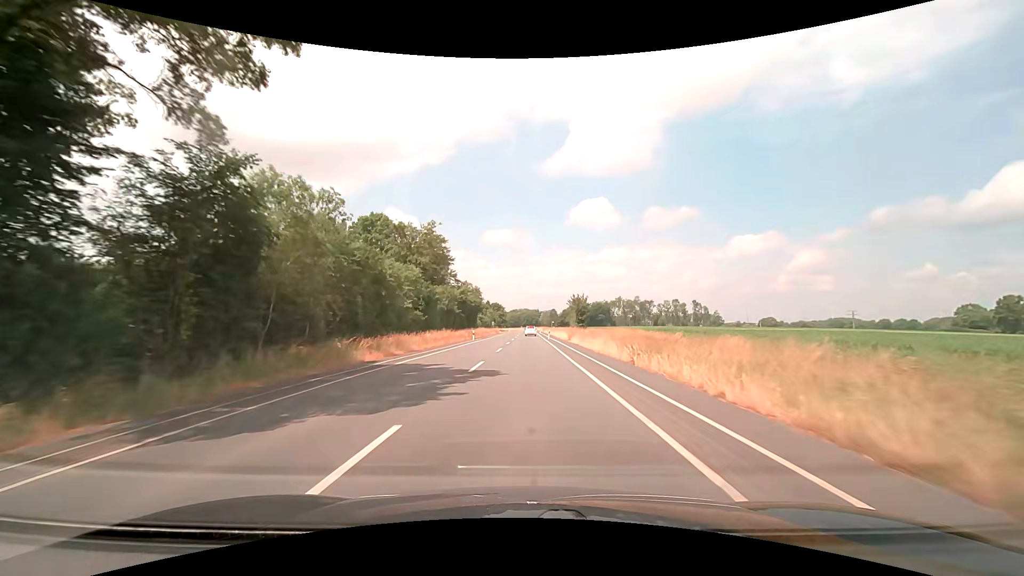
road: secondary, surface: asphalt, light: Day
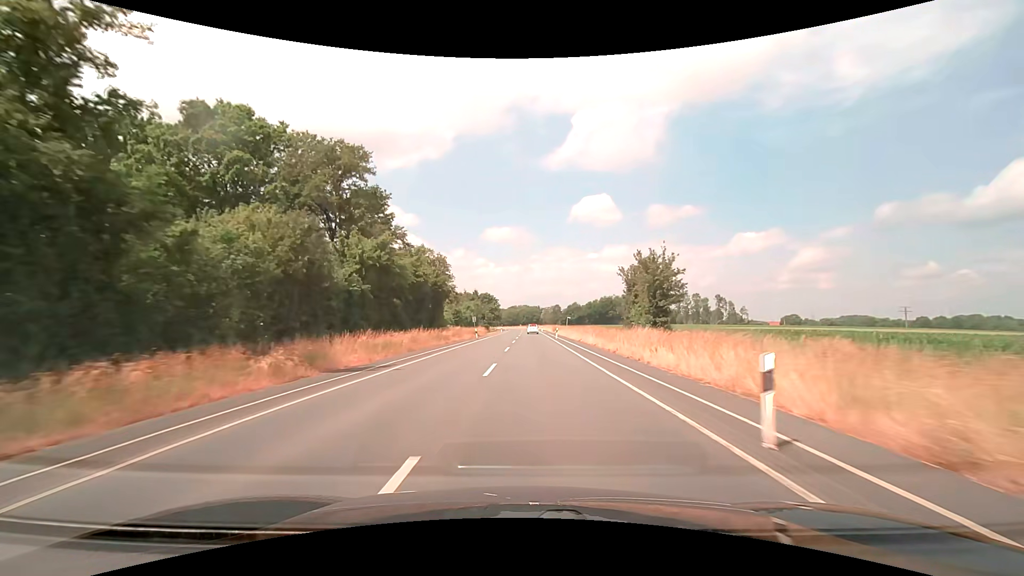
(0.0, +50.2) m; 0°
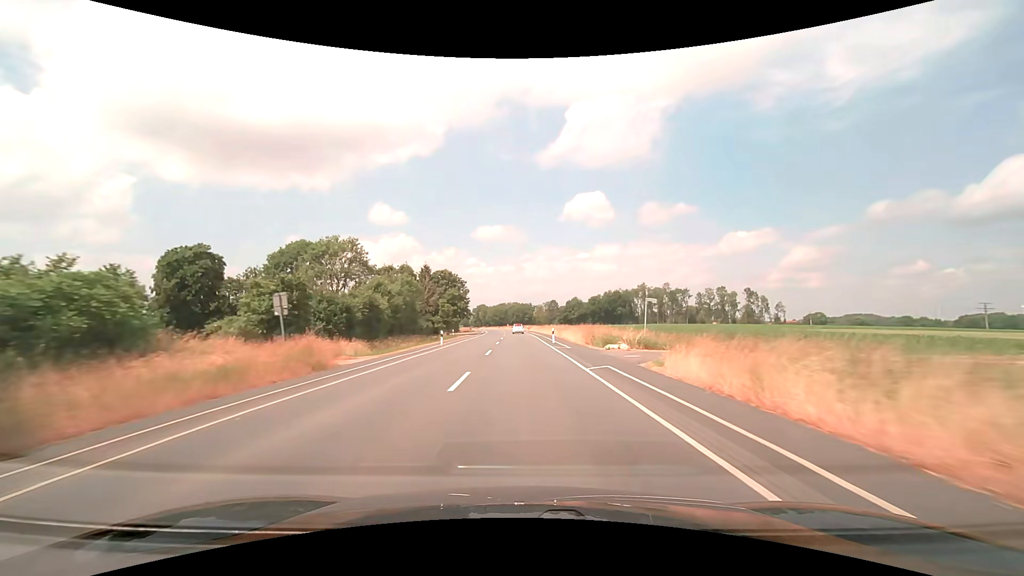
(+0.7, +63.7) m; +1°
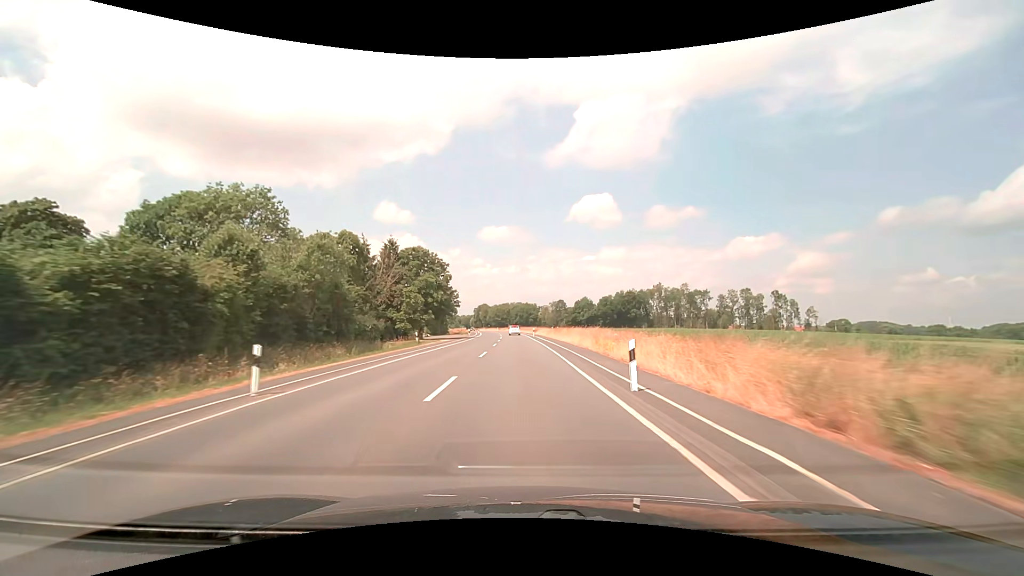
(0.0, +25.7) m; 0°
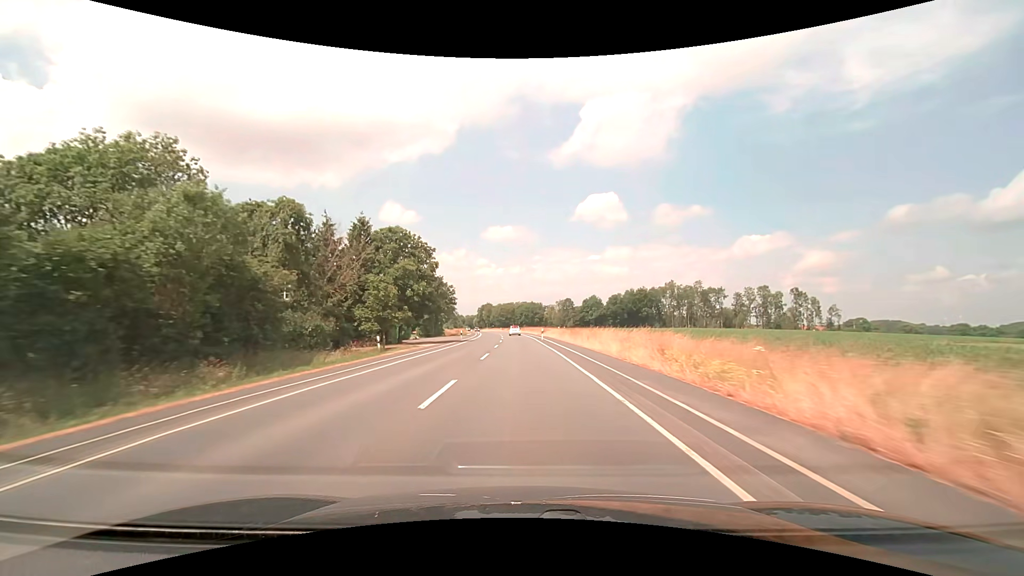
(0.0, +12.9) m; 0°
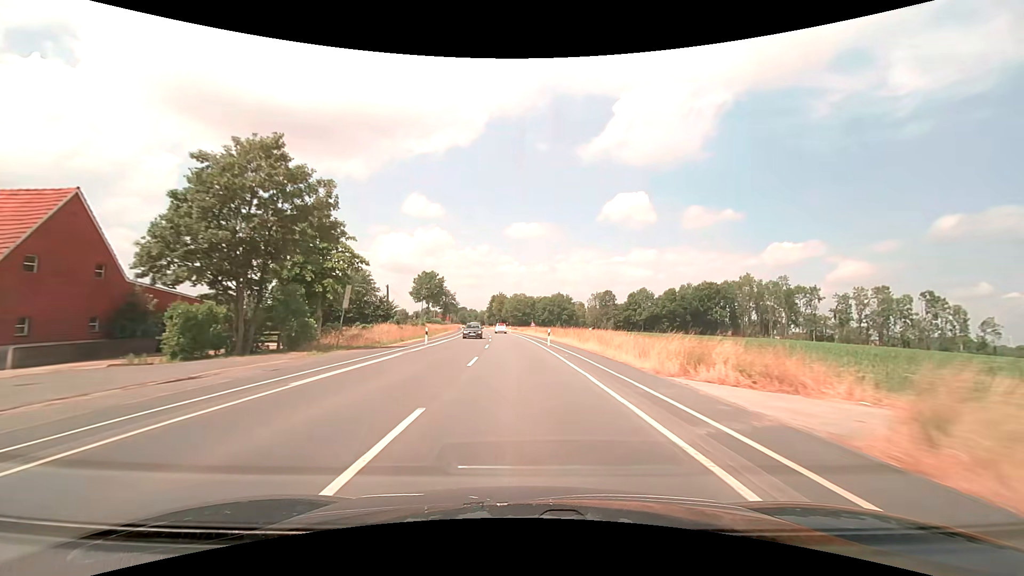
(-1.5, +65.0) m; -3°
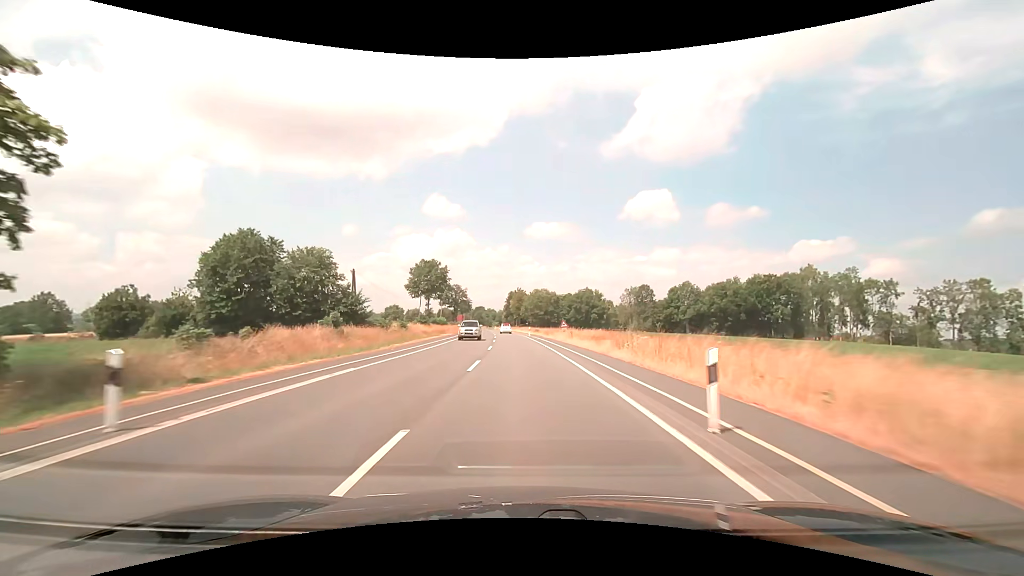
(-0.4, +26.1) m; -2°
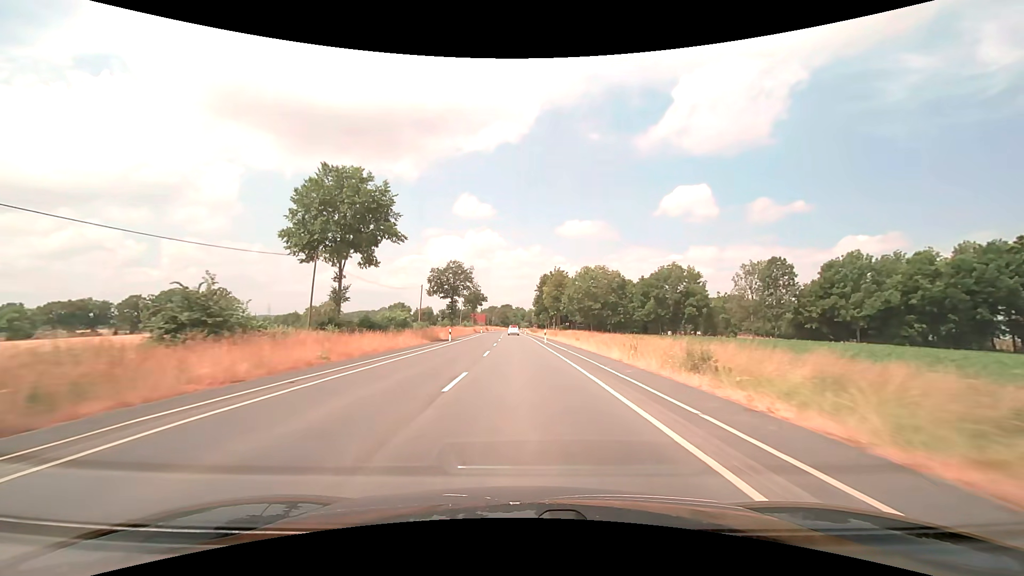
(-2.0, +65.0) m; -4°
(0, +10) (0, +20) (0, +30) (0, +40) (-1, +50) (-1, +60) (-1, +70) (-1, +80) (-2, +90) (-2, +100) m
